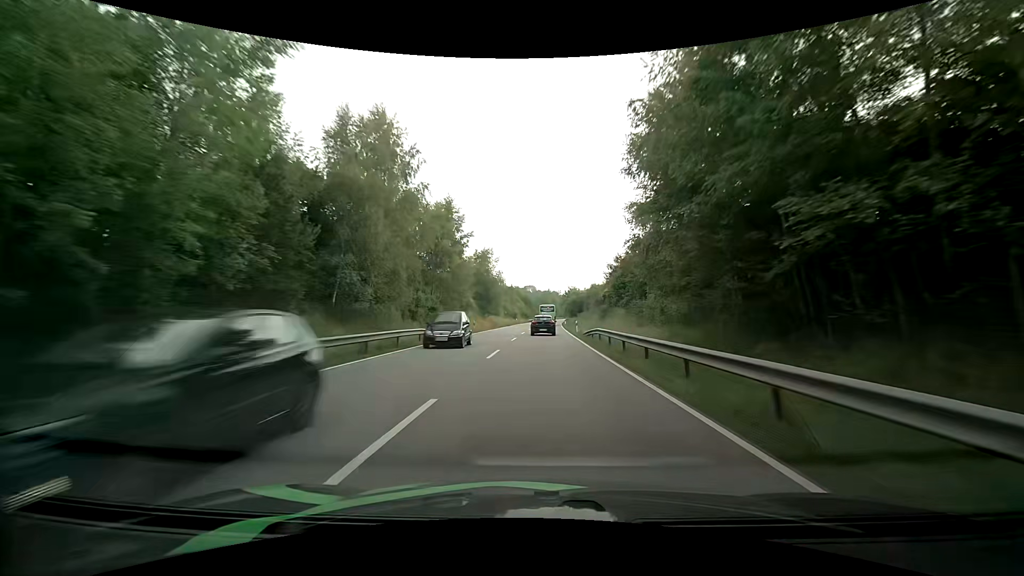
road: primary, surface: asphalt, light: Day
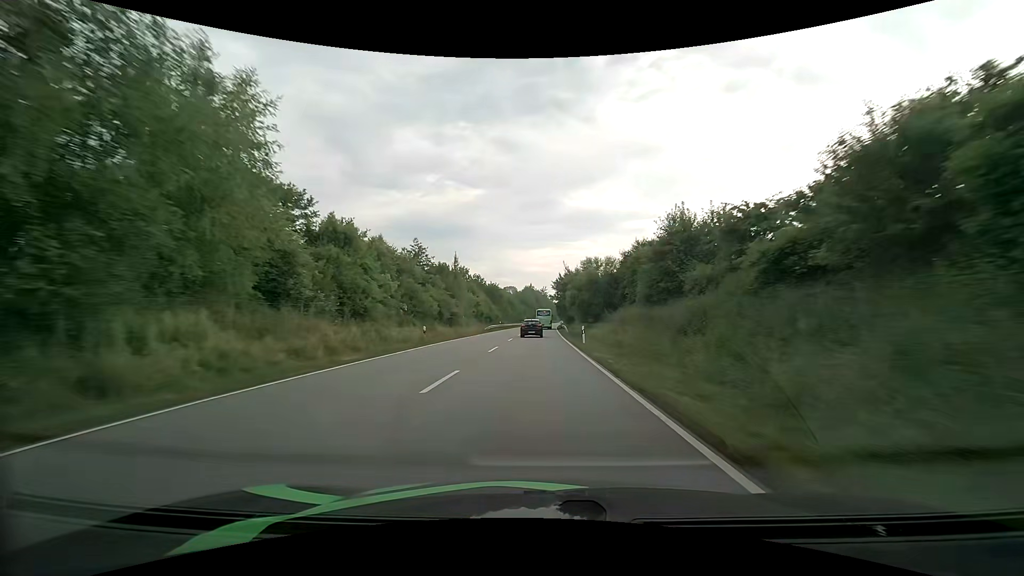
(+1.8, +67.2) m; +2°
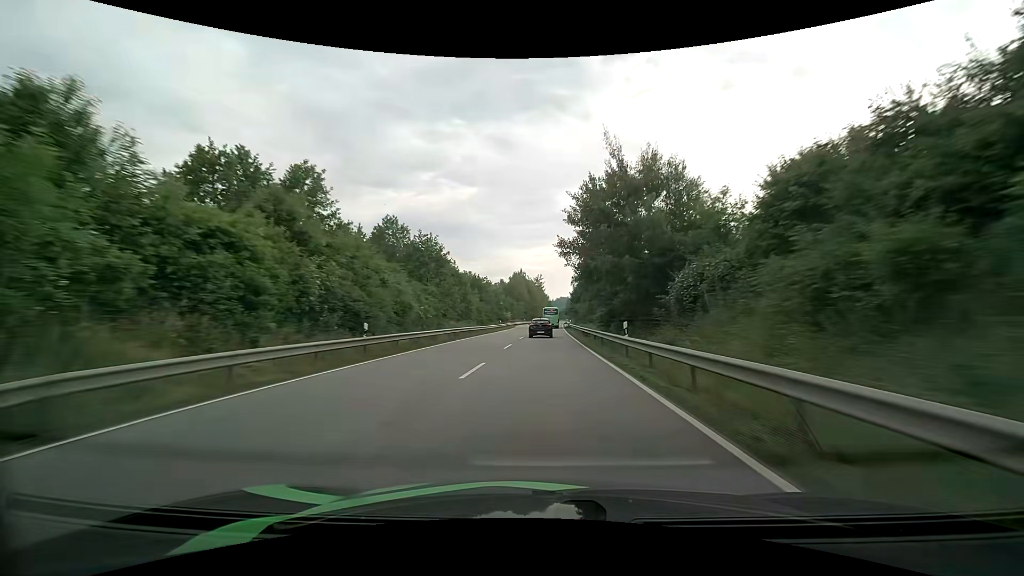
(+0.5, +58.4) m; +1°
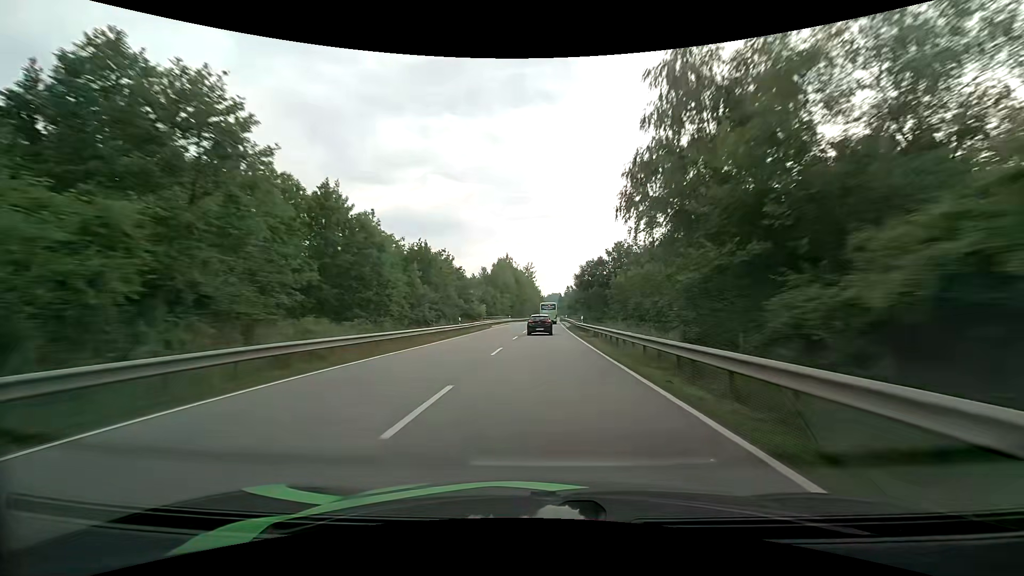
(+0.3, +29.8) m; +2°
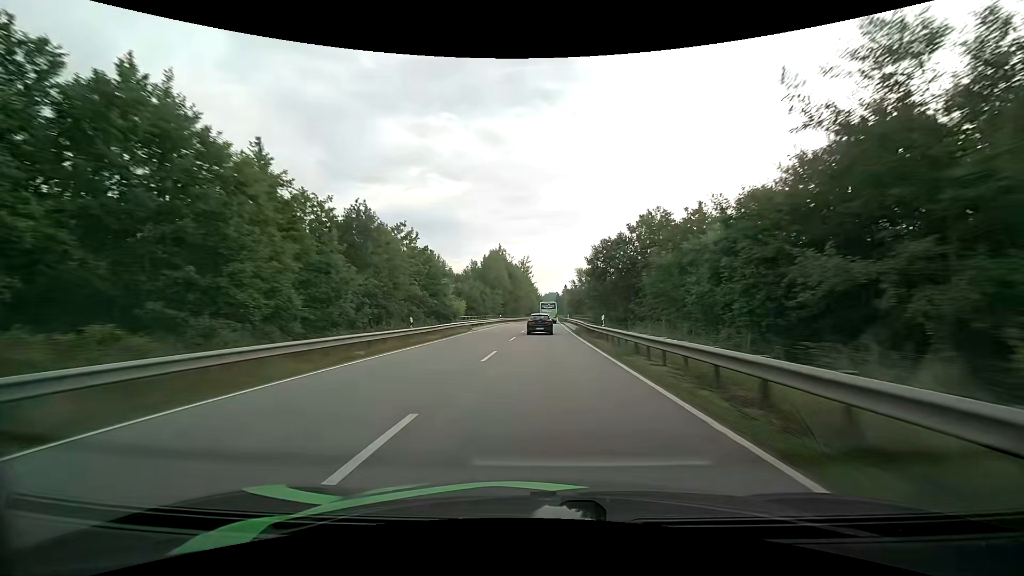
(-0.1, +14.5) m; 0°
